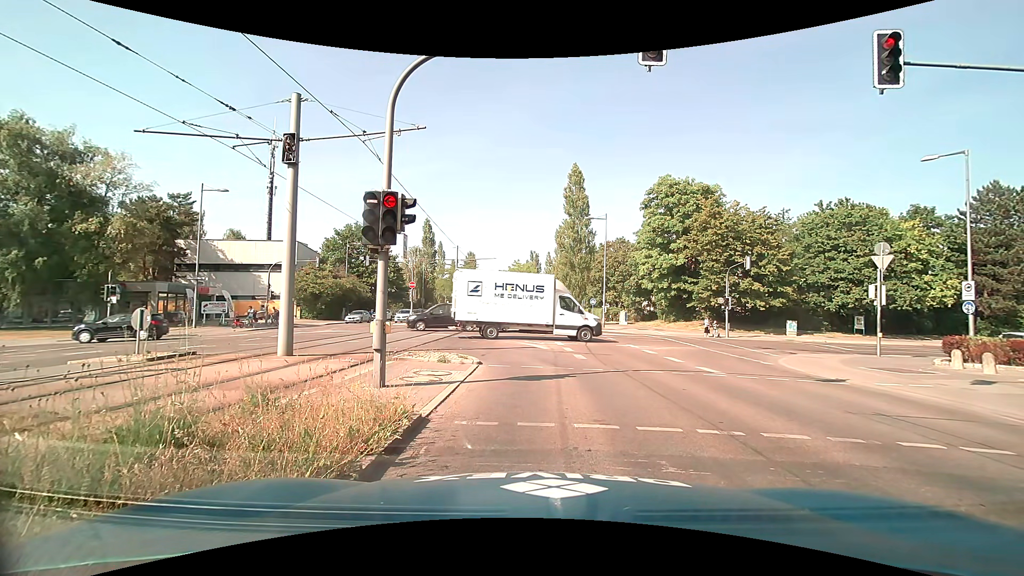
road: secondary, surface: asphalt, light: Day
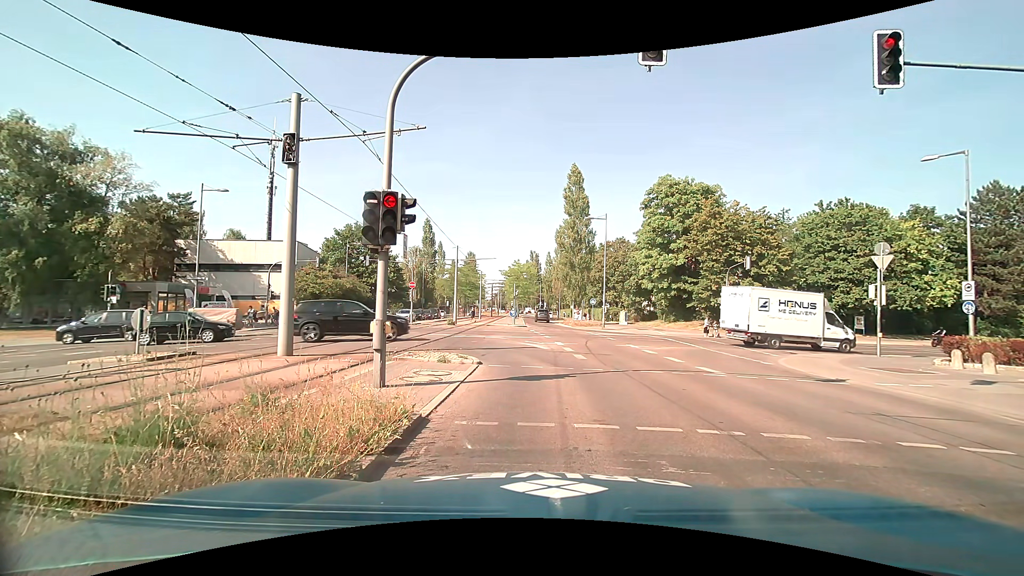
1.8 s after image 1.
(0.0, 0.0) m; 0°
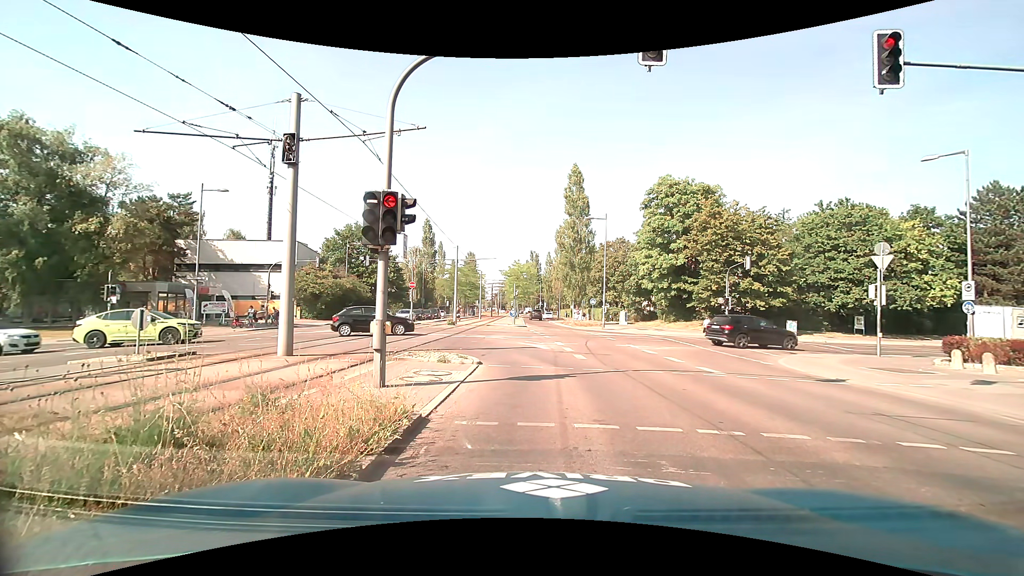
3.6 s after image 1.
(0.0, 0.0) m; 0°
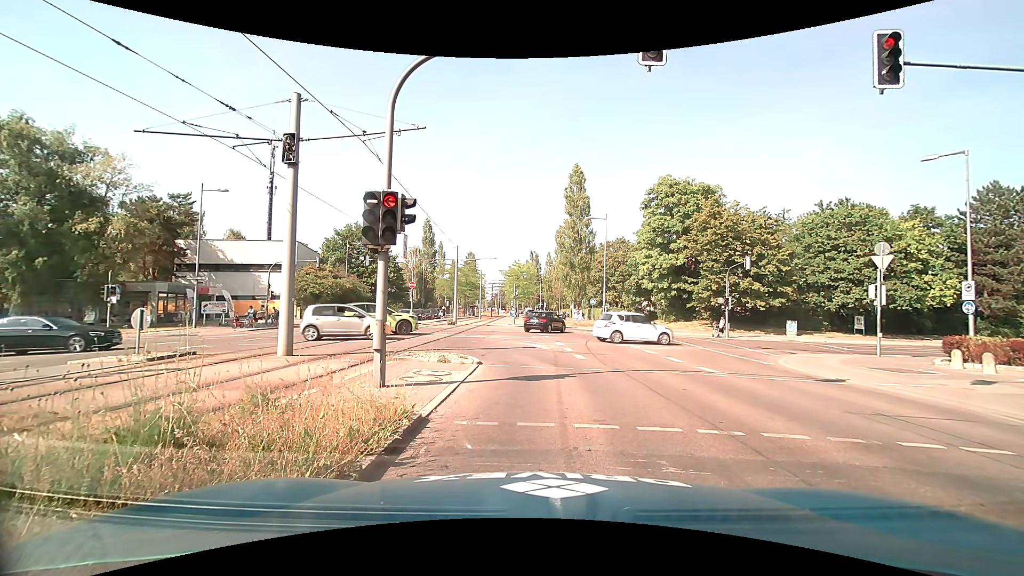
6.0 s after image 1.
(0.0, 0.0) m; 0°
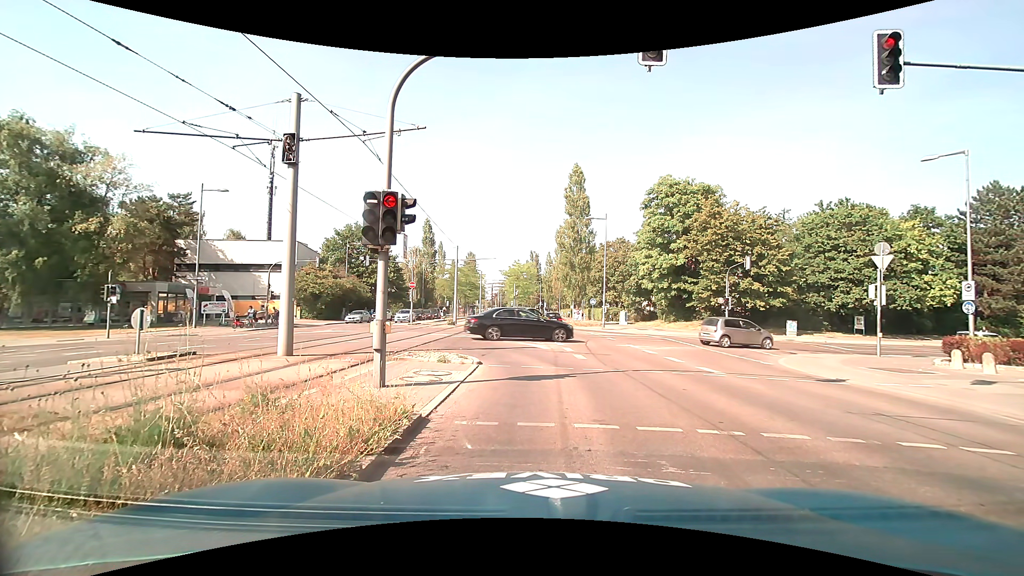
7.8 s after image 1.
(0.0, 0.0) m; 0°
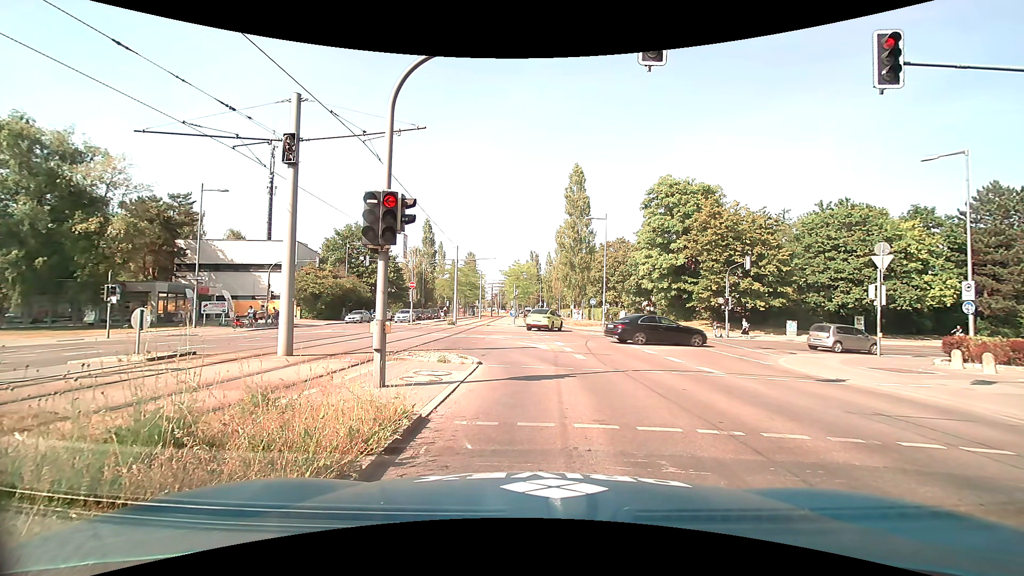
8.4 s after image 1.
(0.0, 0.0) m; 0°
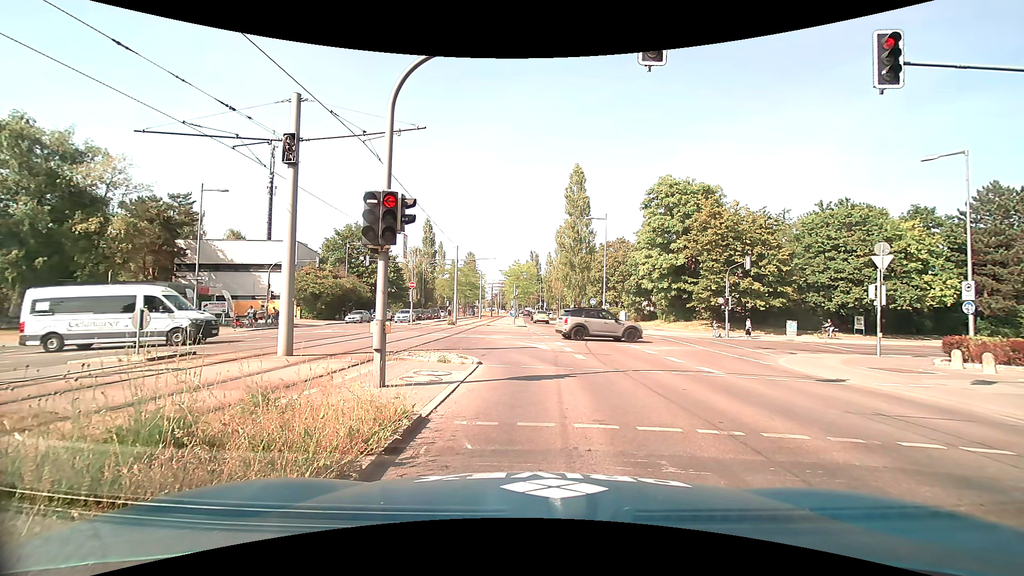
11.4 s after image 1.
(0.0, 0.0) m; 0°
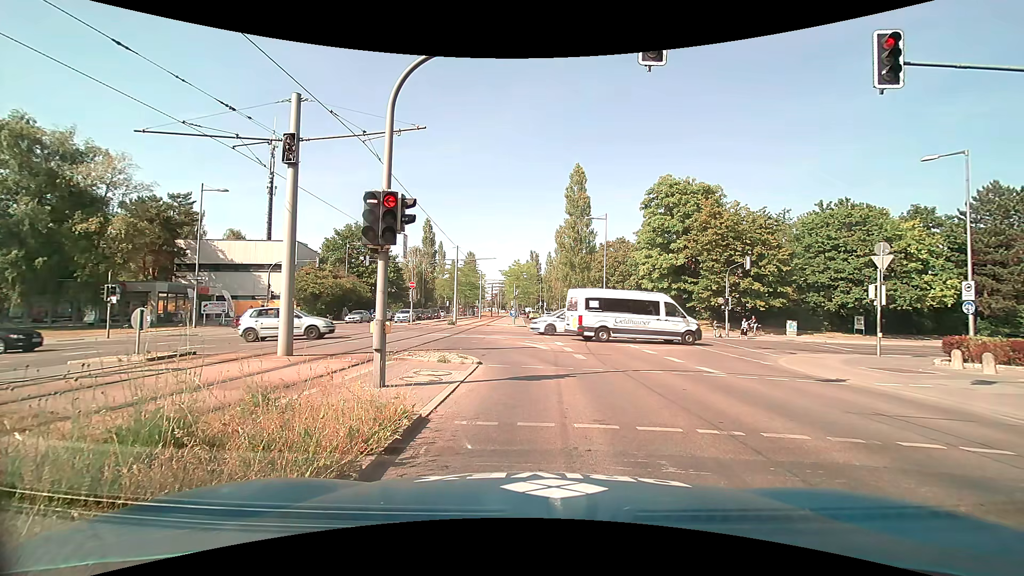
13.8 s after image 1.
(0.0, 0.0) m; 0°
